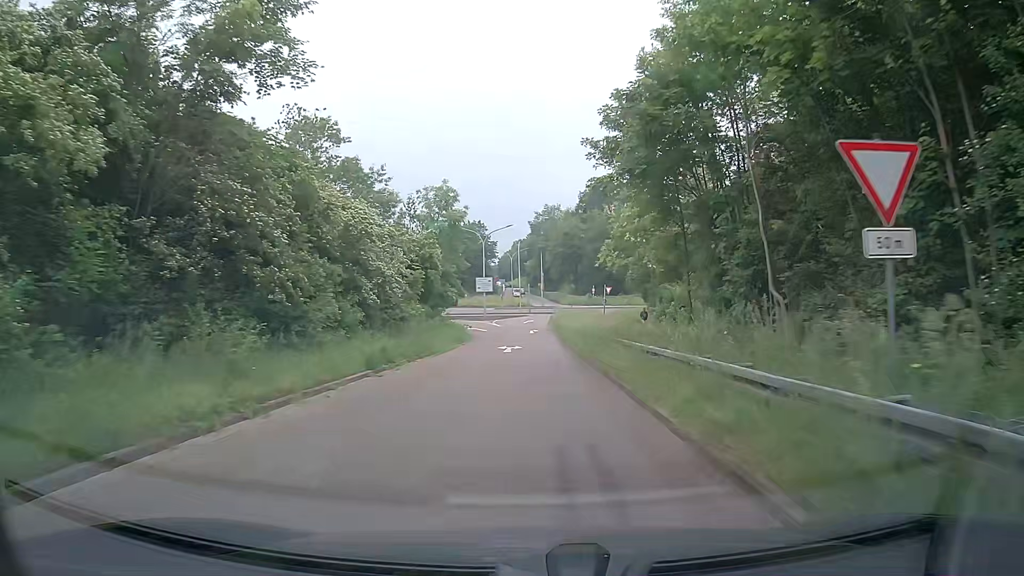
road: trunk_link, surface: asphalt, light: Day
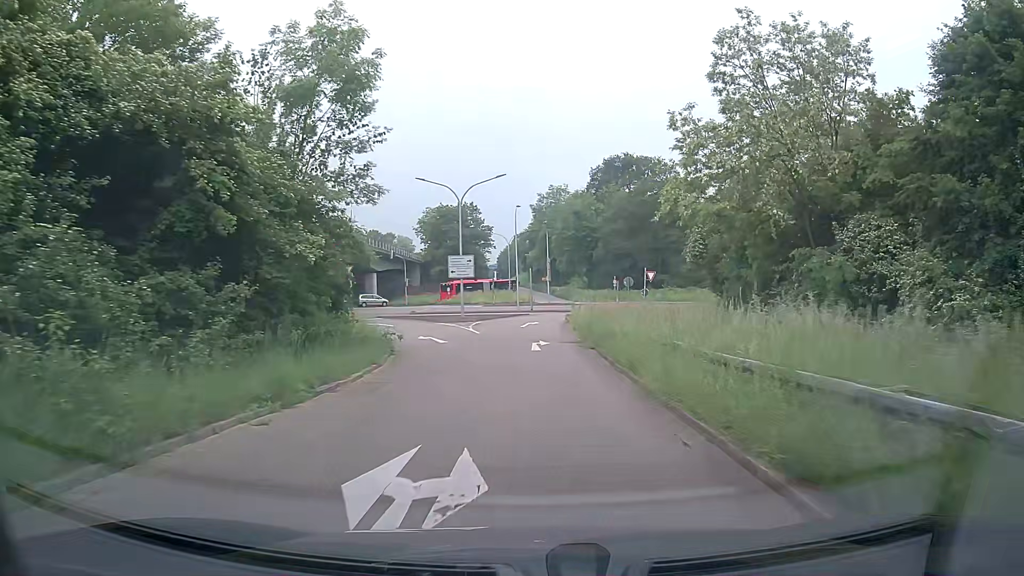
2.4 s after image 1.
(-0.2, +25.5) m; 0°
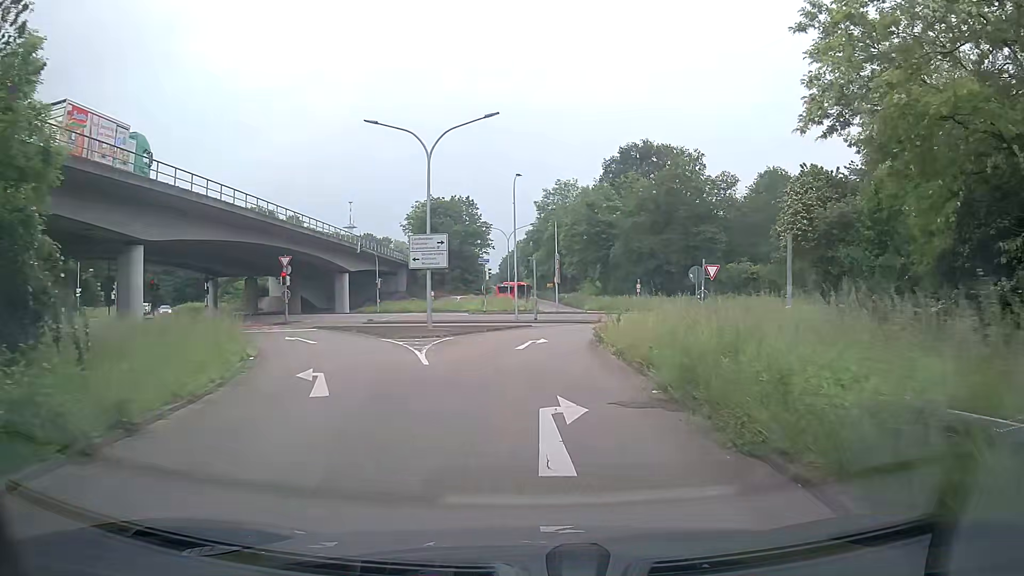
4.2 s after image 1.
(-0.2, +16.1) m; -1°
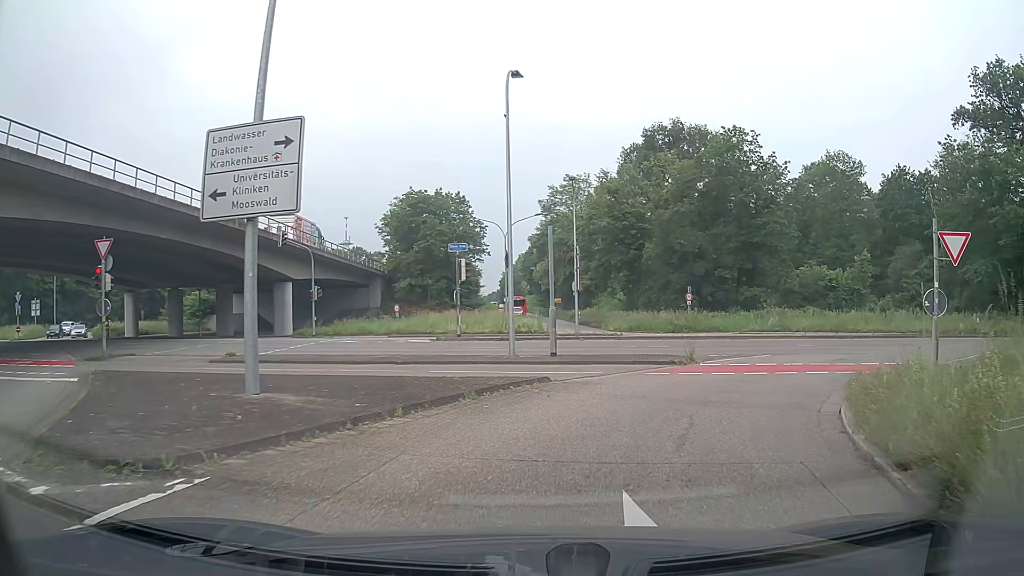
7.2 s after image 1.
(-0.3, +20.0) m; 0°
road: secondary_link
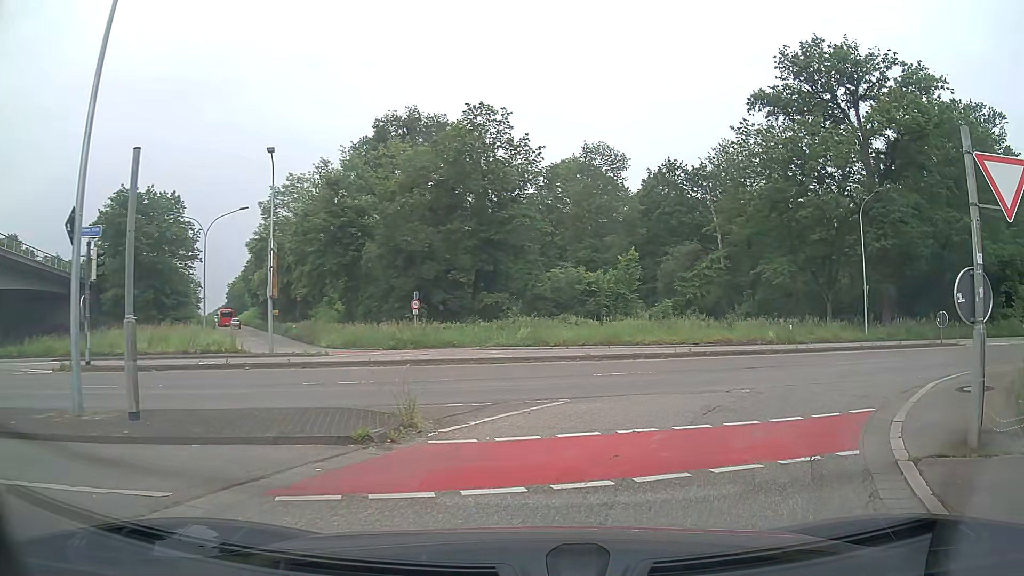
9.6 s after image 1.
(+1.6, +8.8) m; +23°
